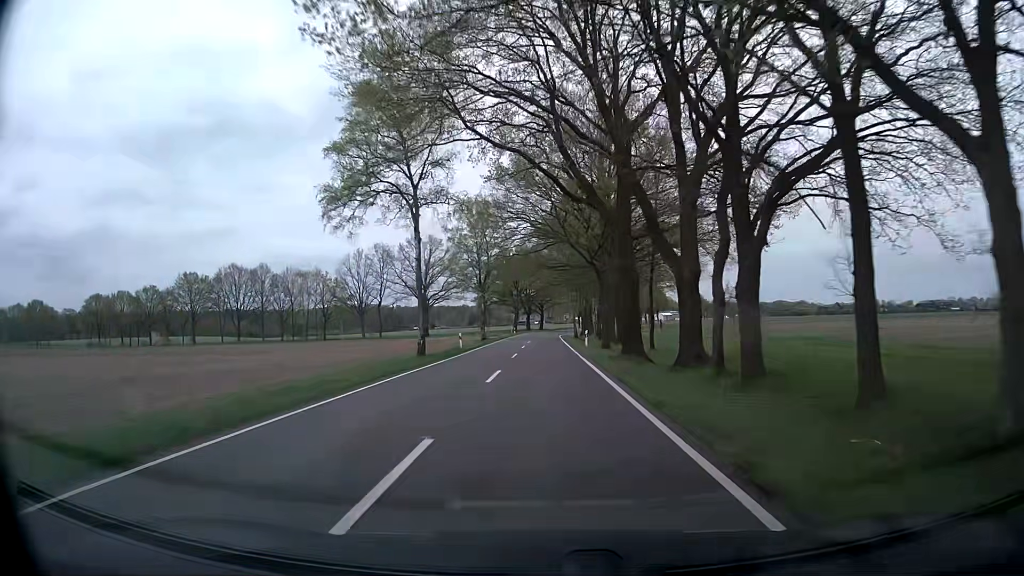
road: secondary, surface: asphalt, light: Day
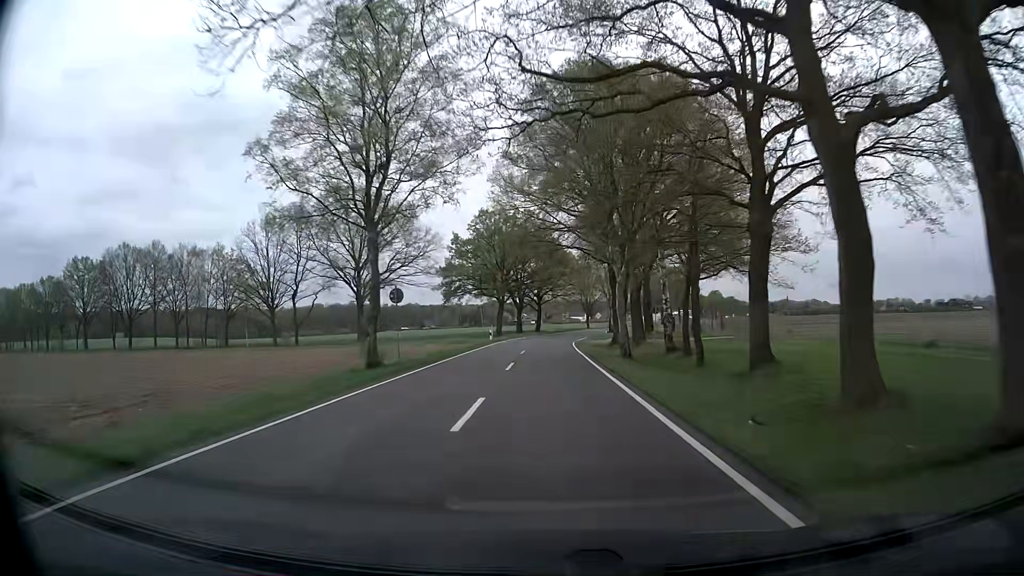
(-0.2, +43.2) m; 0°
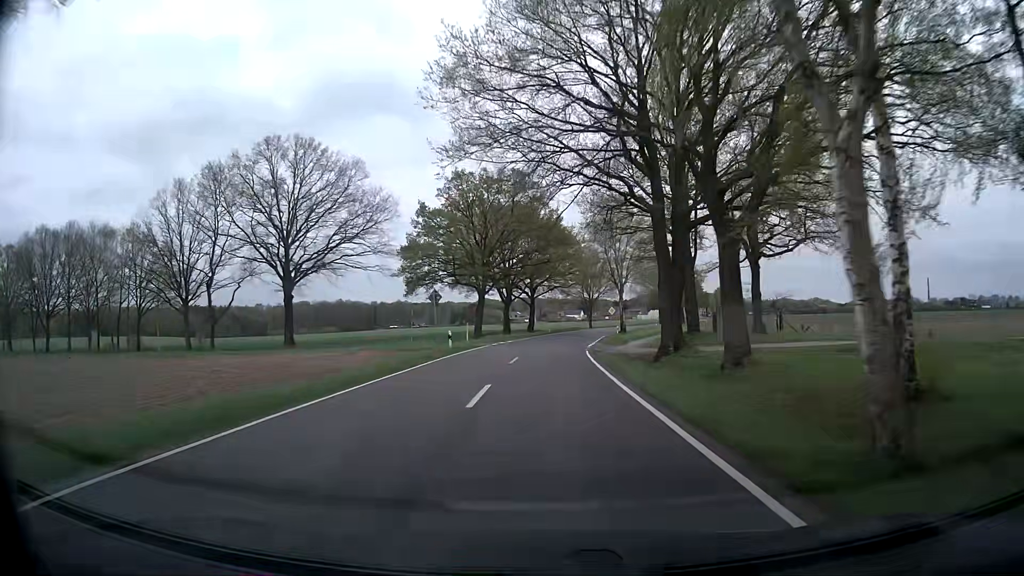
(+0.1, +21.6) m; 0°
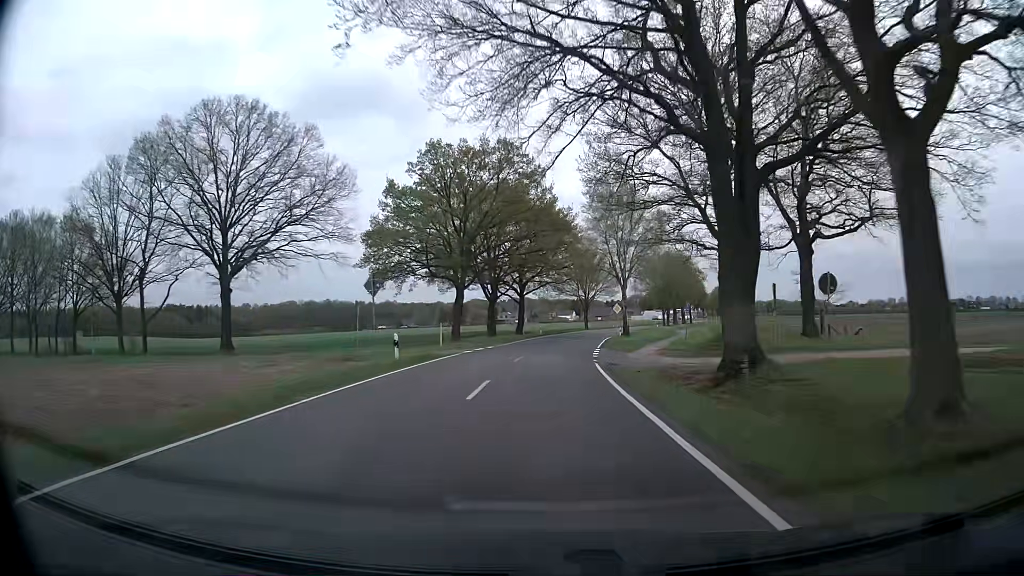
(0.0, +10.8) m; 0°
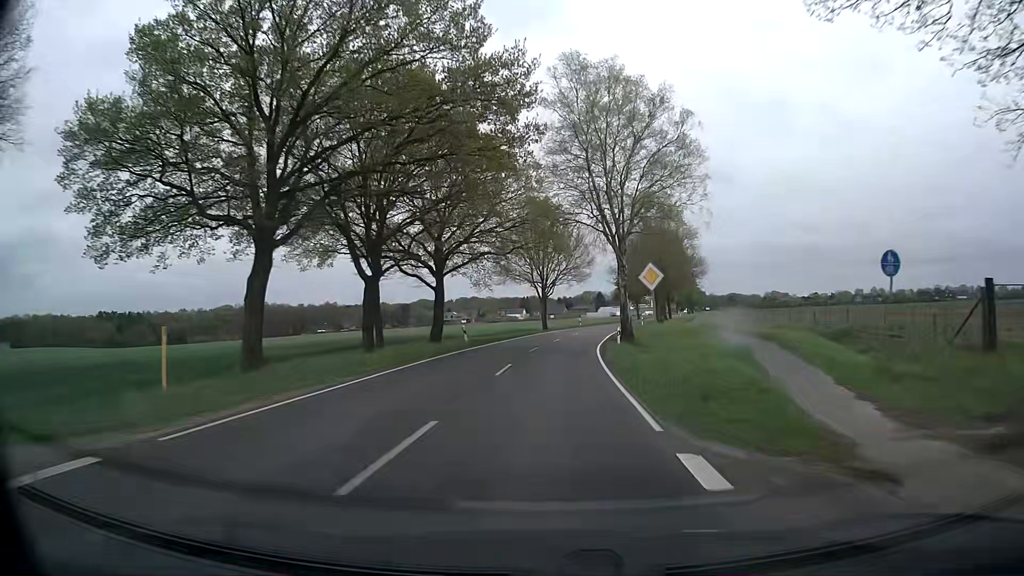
(+1.3, +32.3) m; +5°
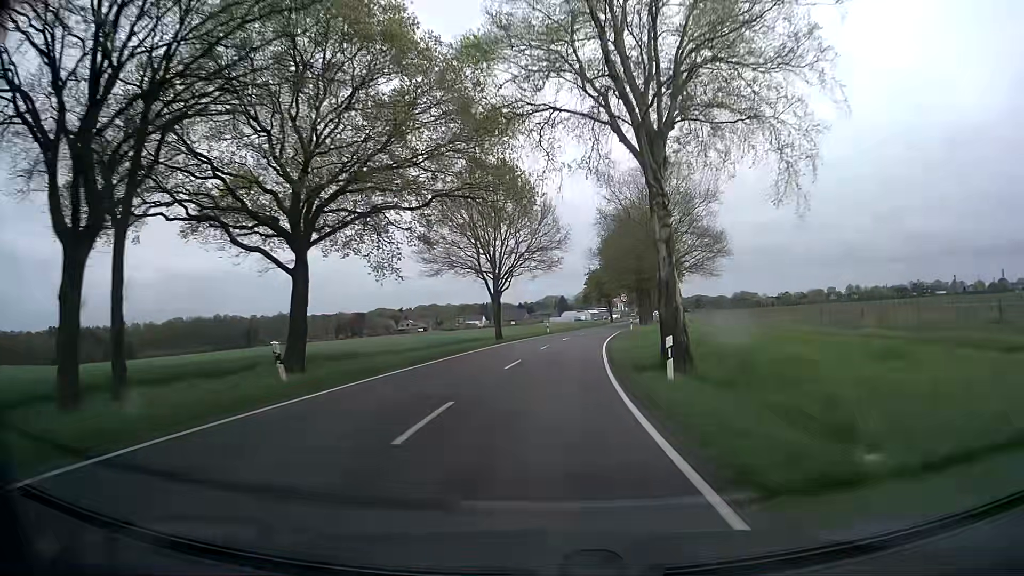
(+0.5, +21.6) m; +3°
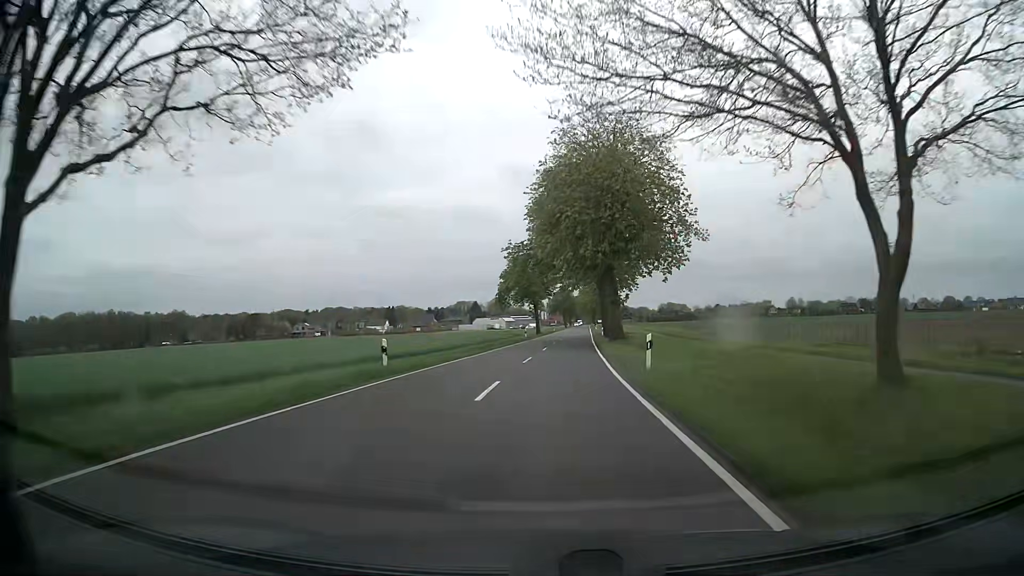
(+2.1, +42.9) m; +7°
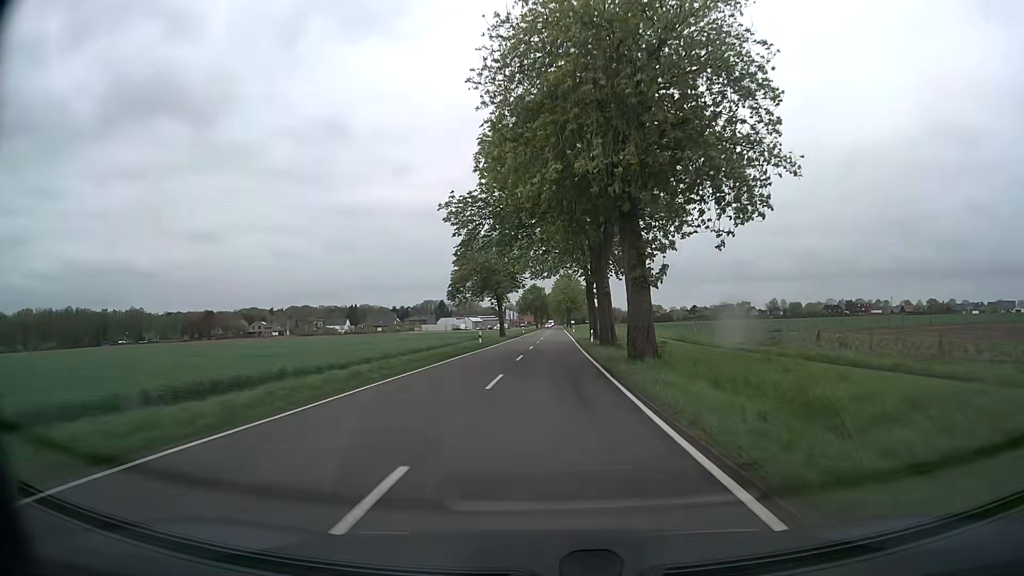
(+0.6, +21.4) m; +3°
(0, +10) (0, +20) (0, +30) (+1, +40) (+1, +50) (+1, +60) (+2, +70) (+2, +80) (+2, +90) (+3, +100) m
